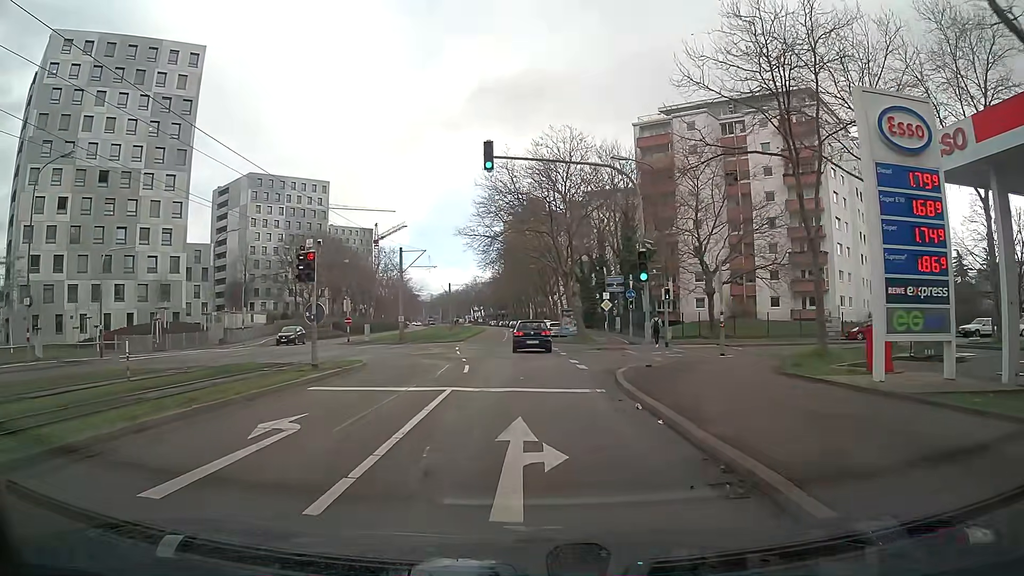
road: tertiary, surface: asphalt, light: Day
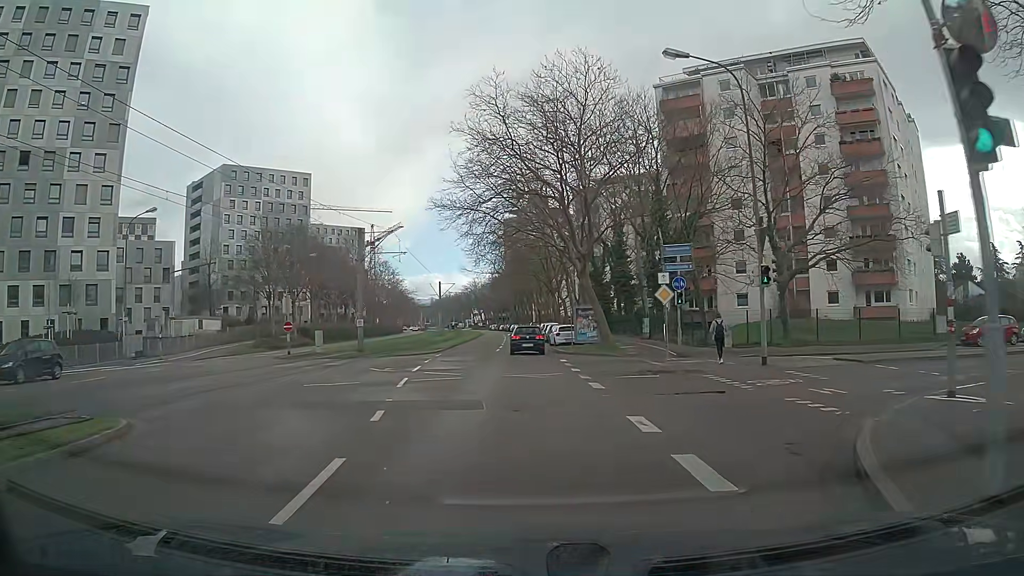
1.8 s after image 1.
(0.0, +14.1) m; -1°
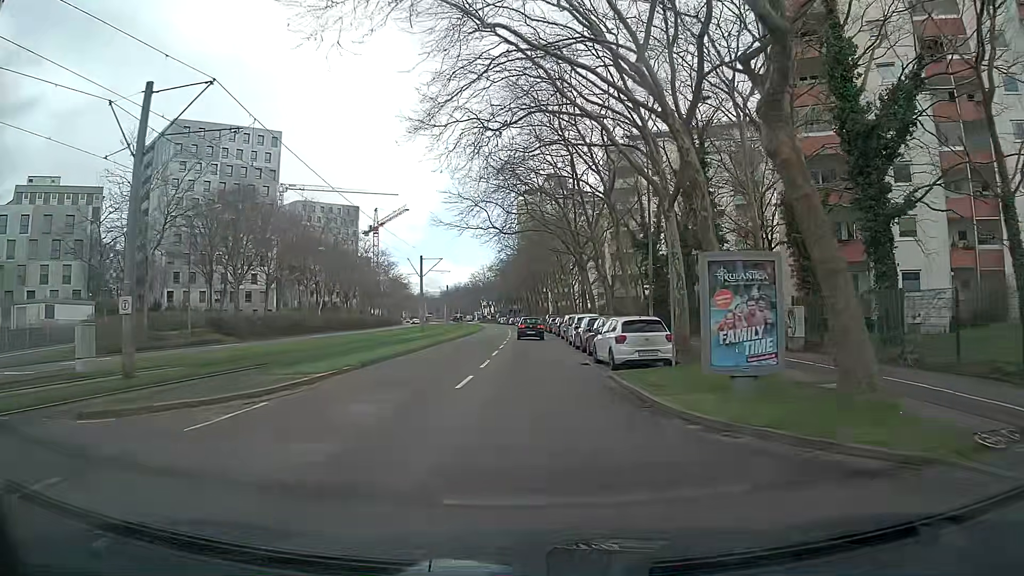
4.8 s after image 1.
(-0.2, +26.0) m; -1°
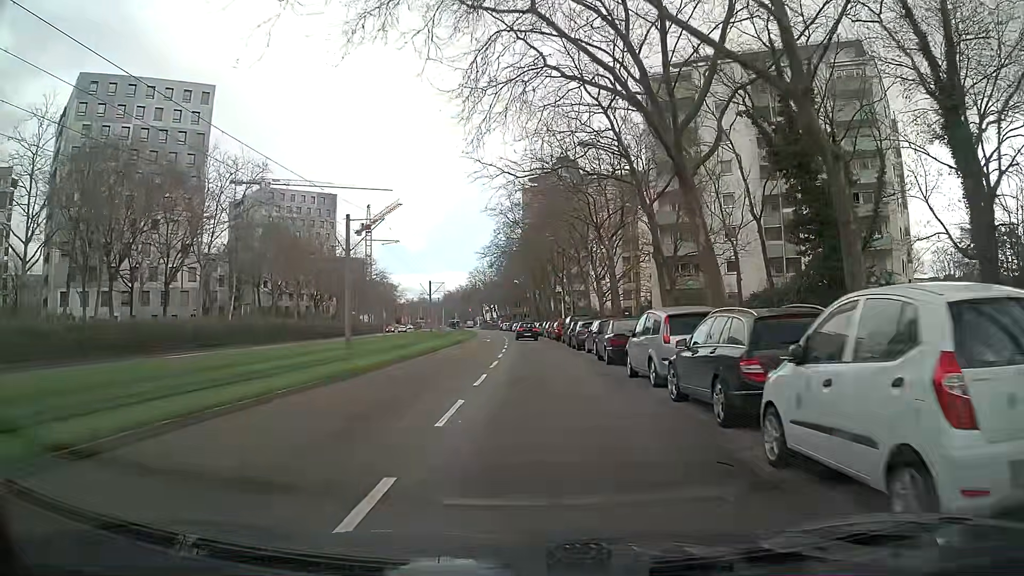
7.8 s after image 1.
(-0.3, +28.9) m; 0°
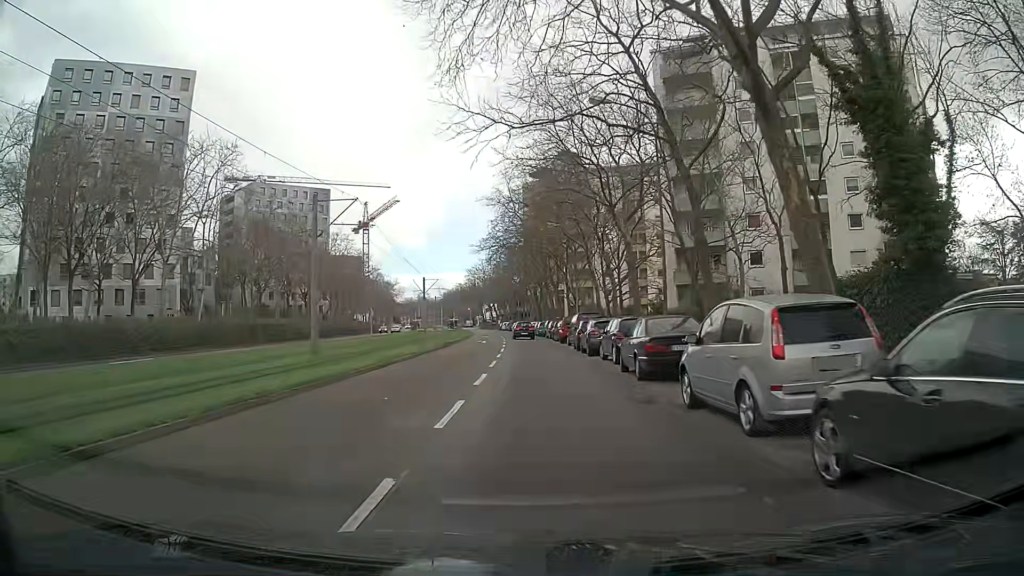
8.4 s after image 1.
(0.0, +6.1) m; 0°
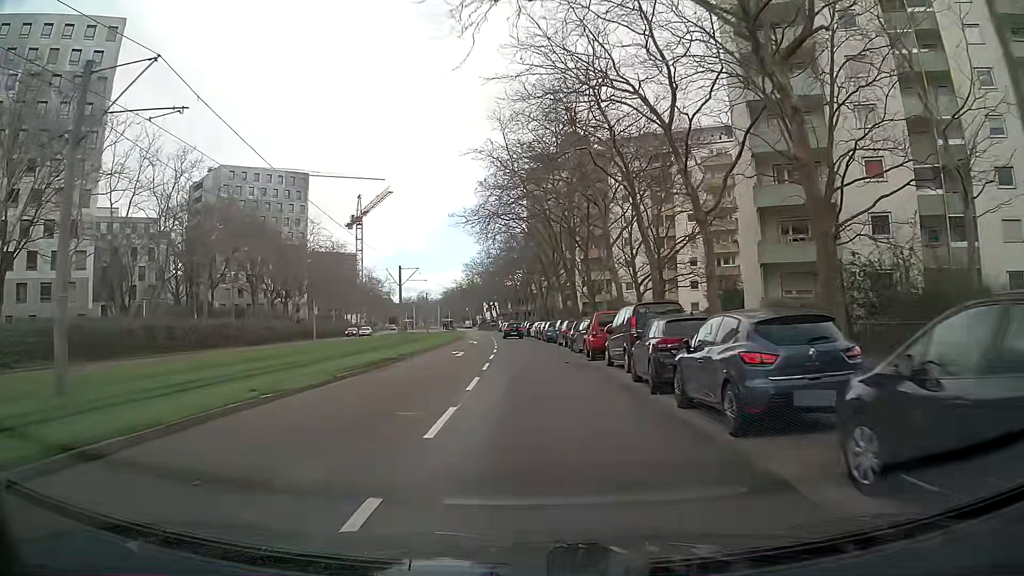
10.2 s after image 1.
(-0.1, +18.7) m; 0°
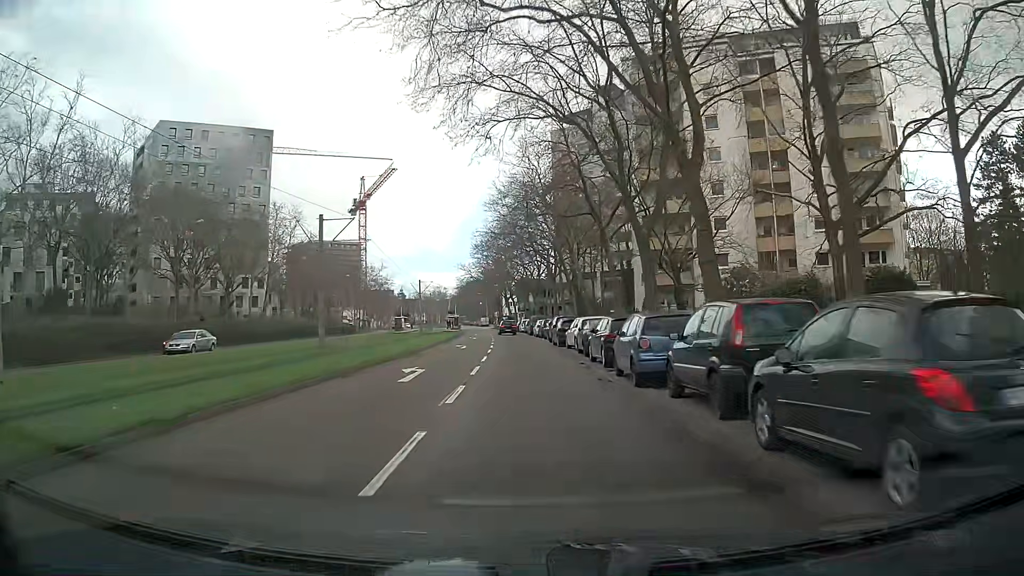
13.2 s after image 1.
(-0.1, +32.9) m; -2°
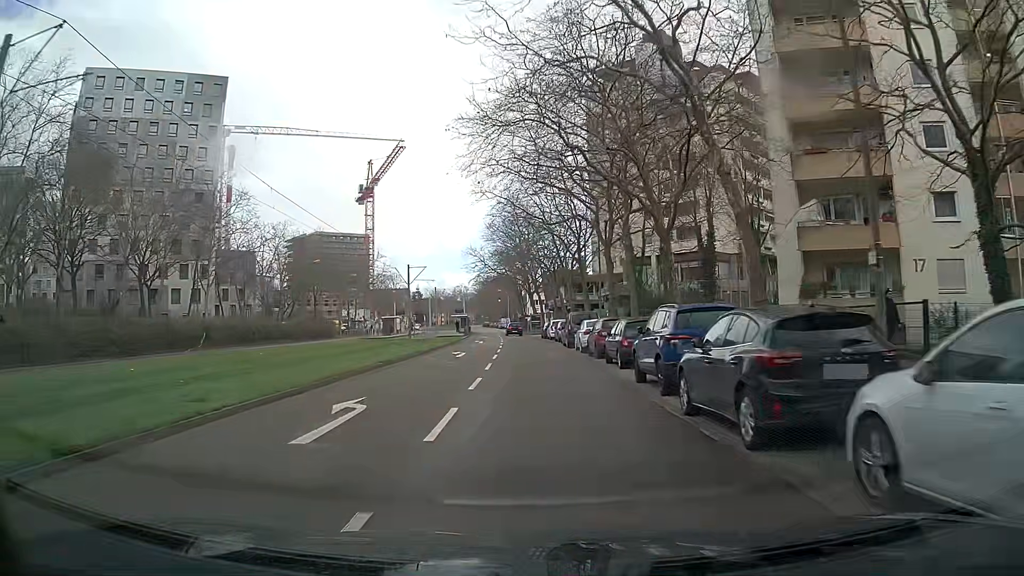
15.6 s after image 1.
(-0.7, +27.6) m; -2°
